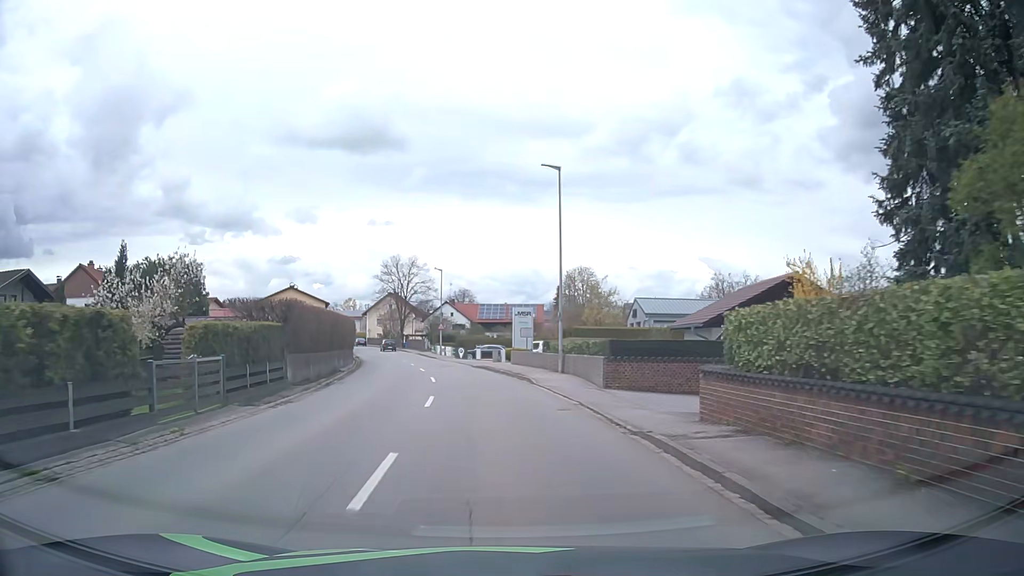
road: secondary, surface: asphalt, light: Day
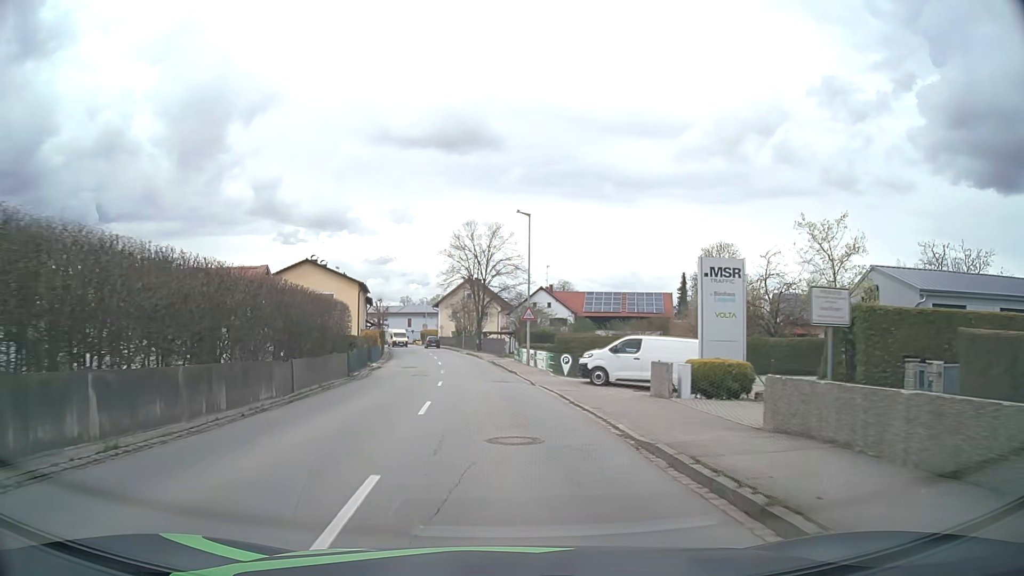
(-2.0, +29.0) m; -8°
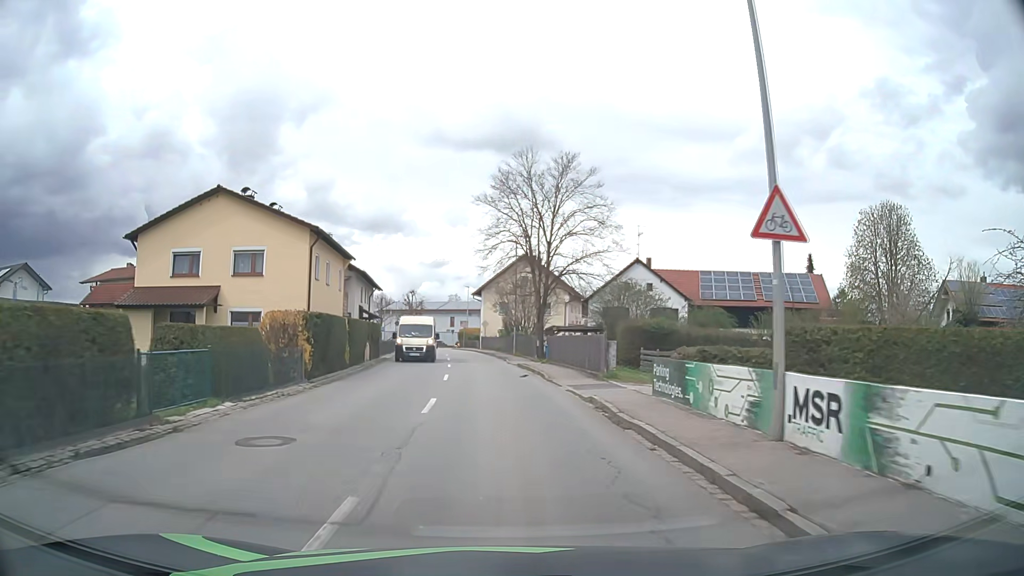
(-1.4, +28.5) m; -6°
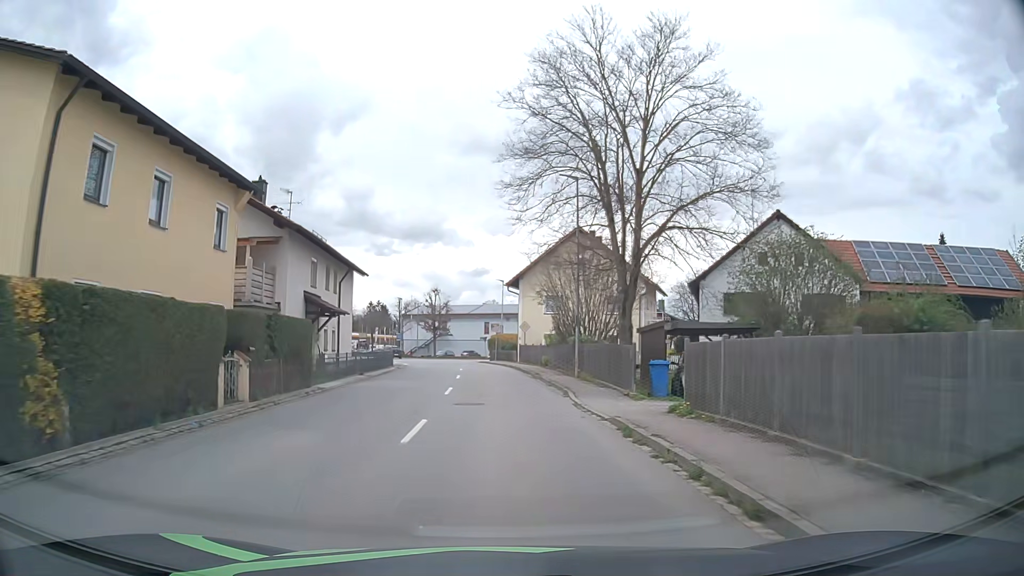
(-0.2, +21.0) m; -3°
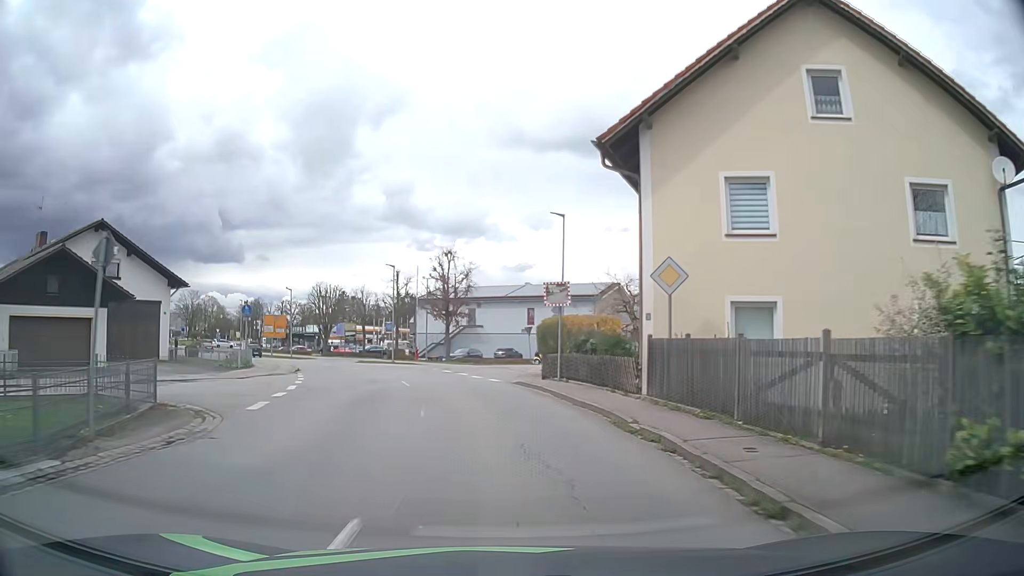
(-1.0, +34.4) m; -3°
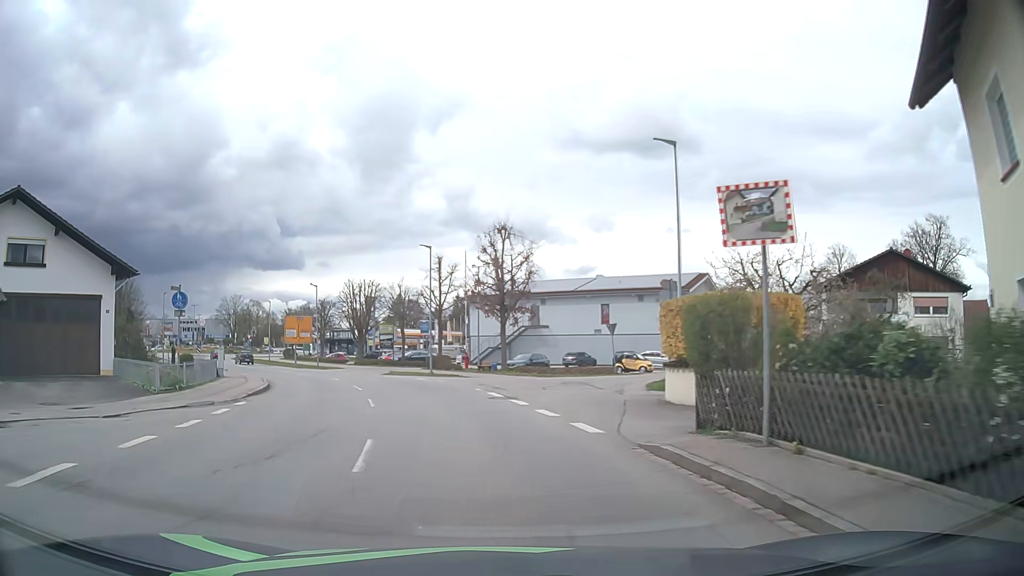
(-0.6, +13.8) m; -5°
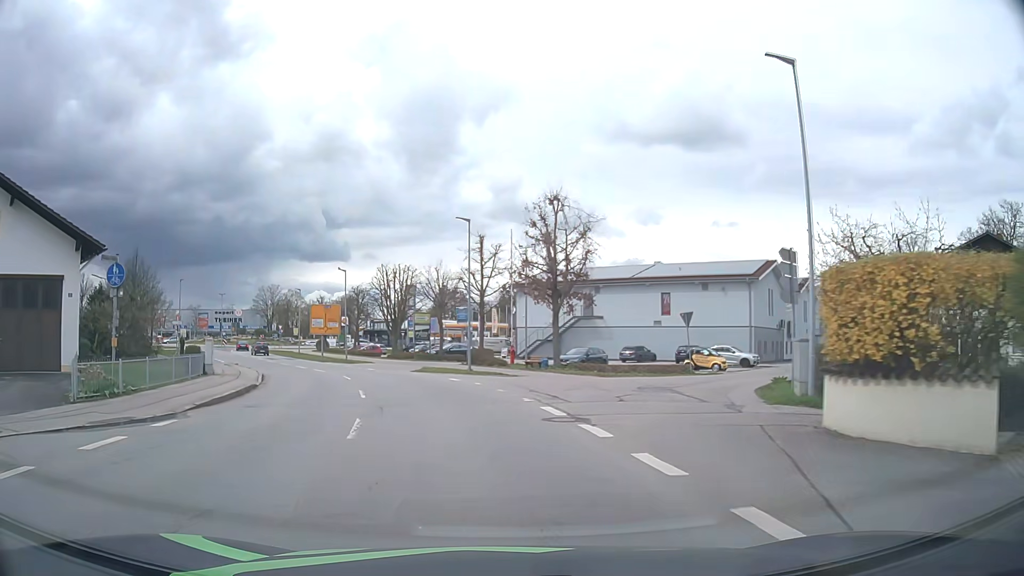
(-0.3, +6.9) m; -5°
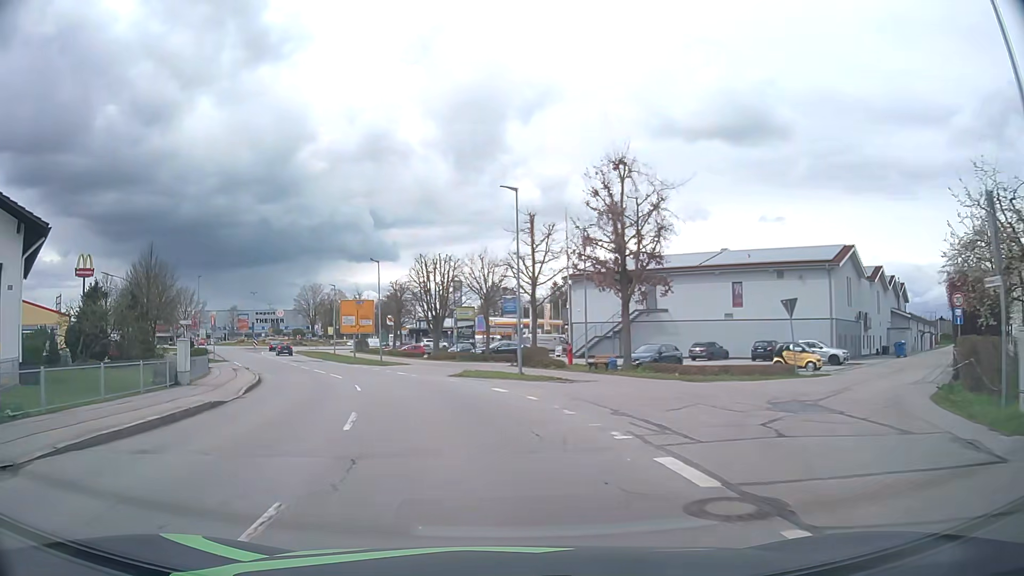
(-0.2, +6.9) m; -3°
(-1, +10) (-2, +20) (-5, +29) (-9, +39) (-14, +48) (-18, +57) (-22, +66) (-26, +75) (-30, +84) (-32, +94) m
